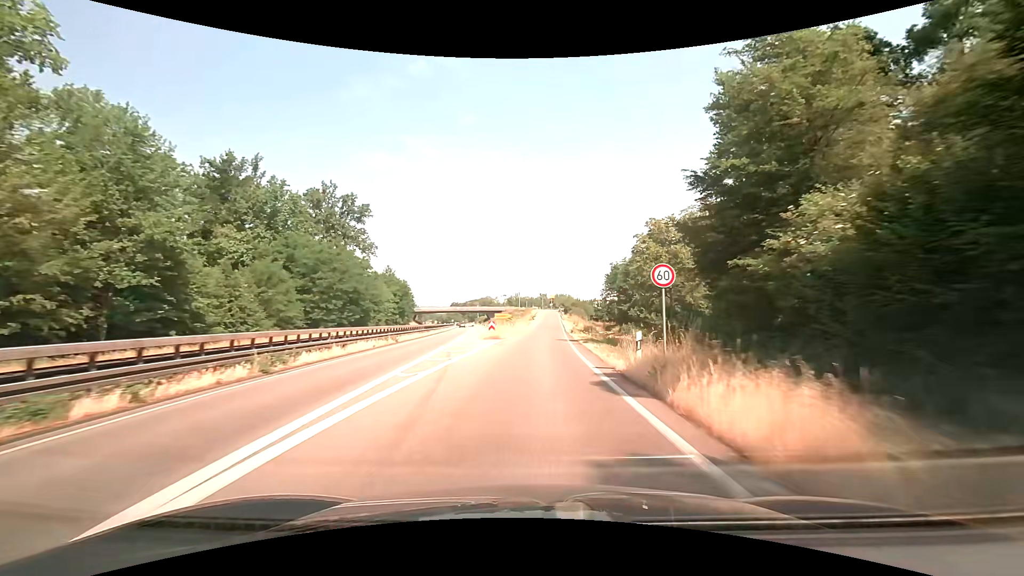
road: trunk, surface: asphalt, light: Day
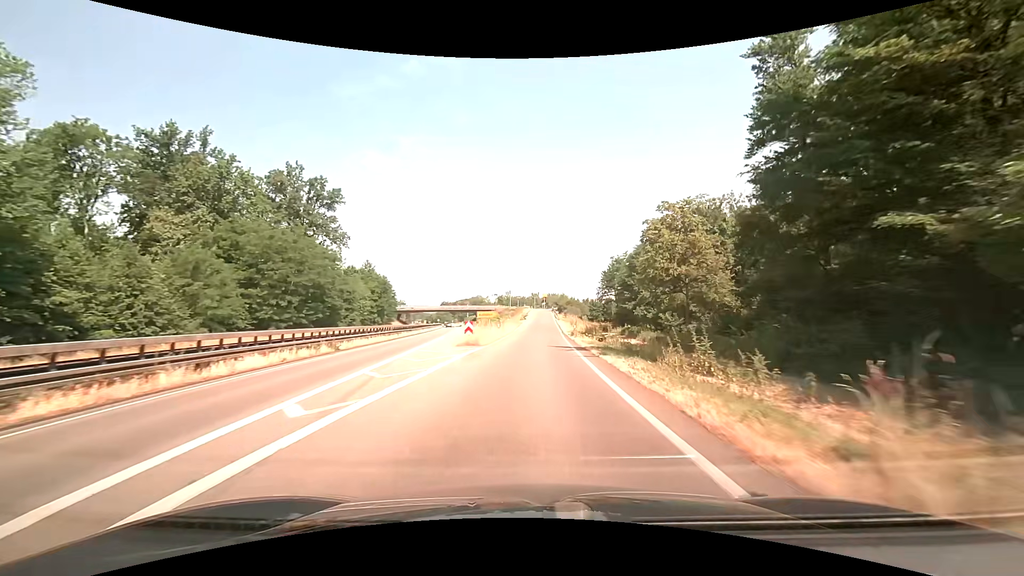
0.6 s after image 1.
(+0.1, +10.2) m; +1°
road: trunk_link
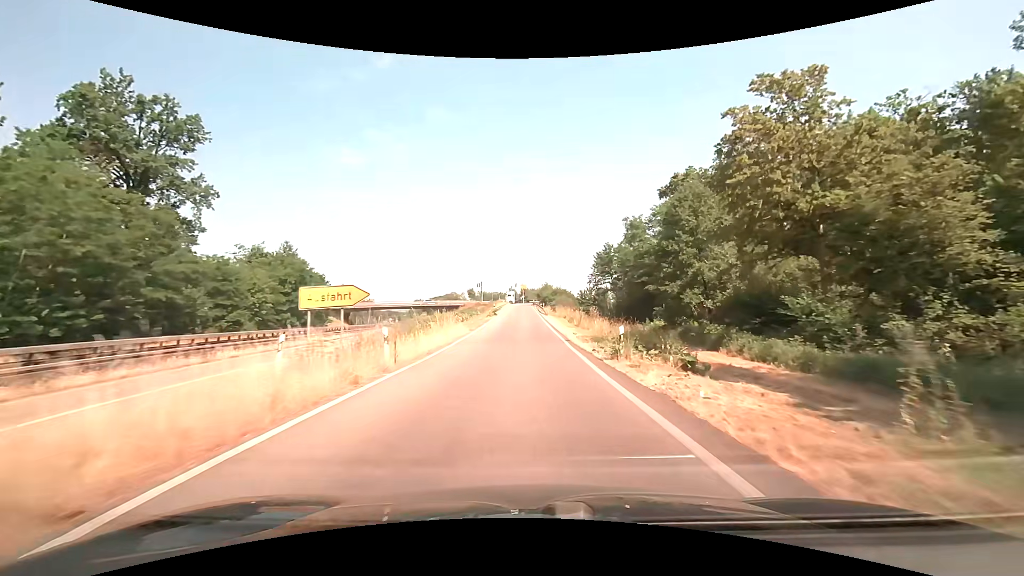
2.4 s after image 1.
(+0.8, +29.6) m; +3°
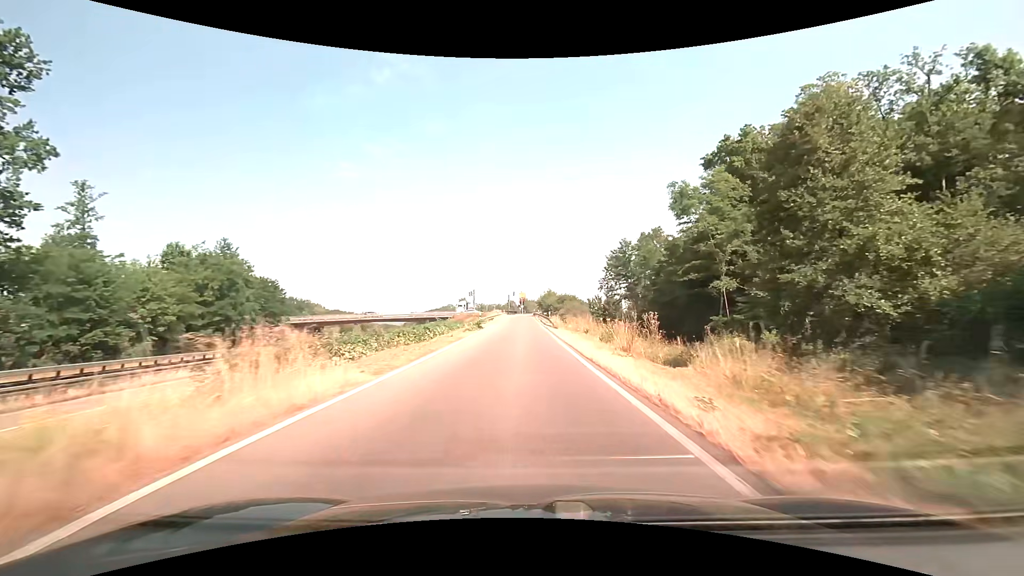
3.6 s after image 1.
(0.0, +19.0) m; 0°
(0, +10) (0, +20) (0, +30) (0, +40) (0, +50) (0, +60) (-1, +70) (-1, +80) (-1, +90) (-1, +100) m
